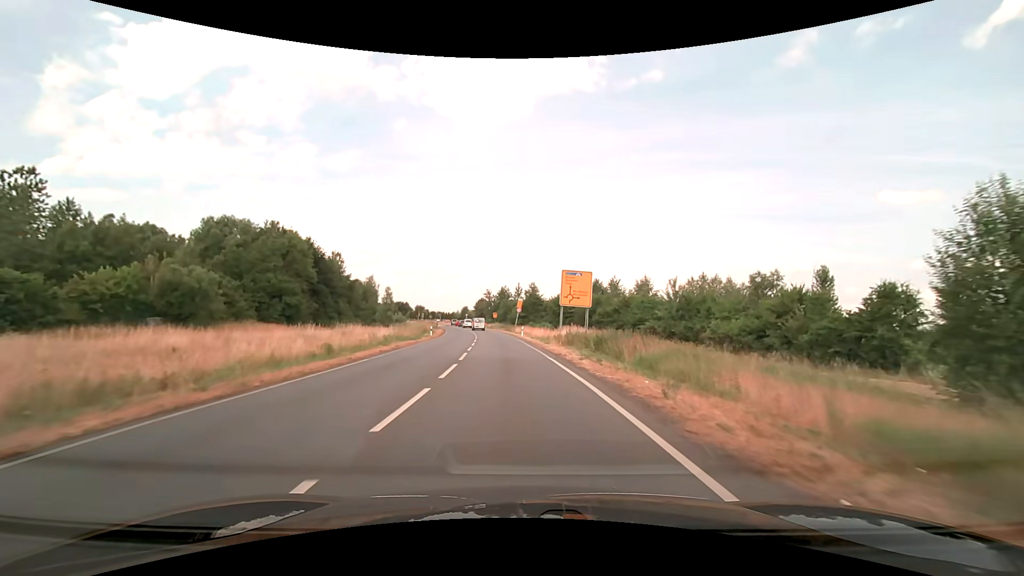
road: secondary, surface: asphalt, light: Day
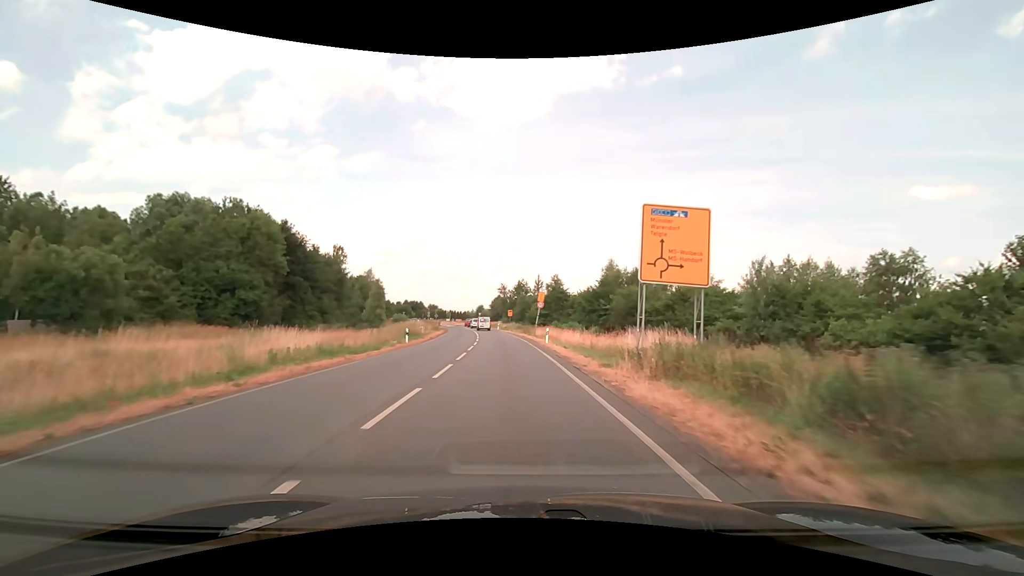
(-0.3, +17.9) m; -2°
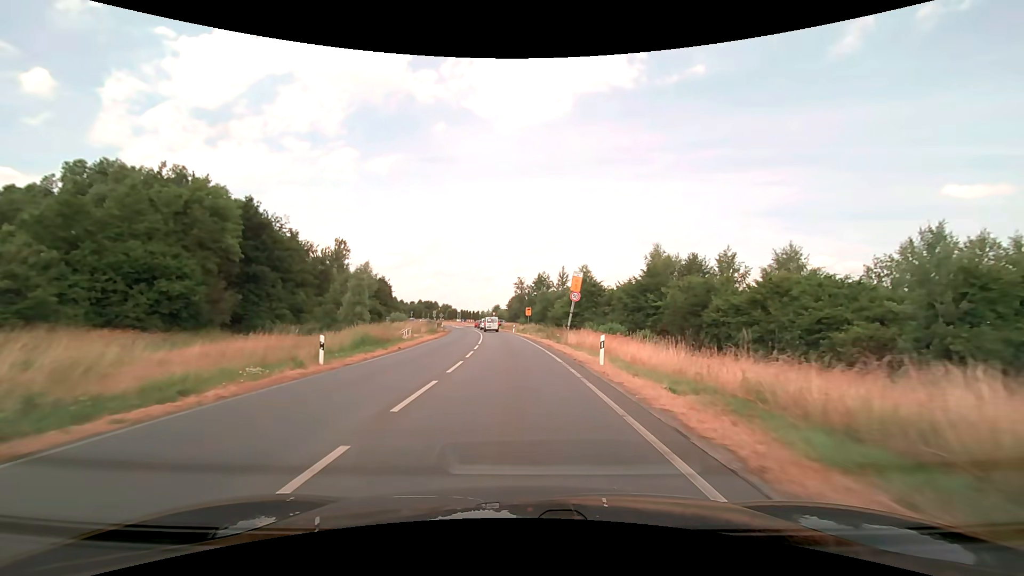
(-0.4, +16.6) m; -2°
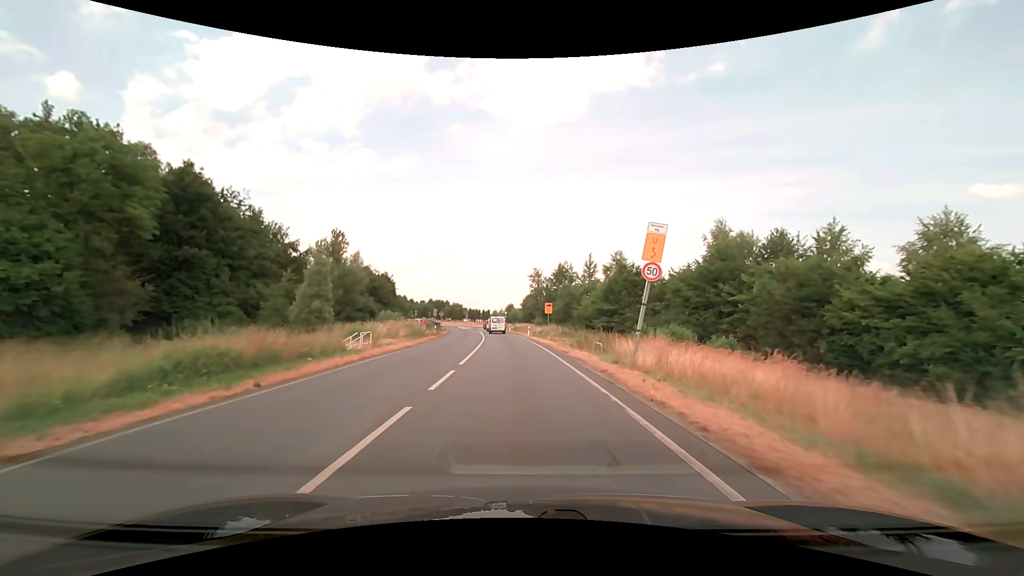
(-0.3, +15.3) m; -2°
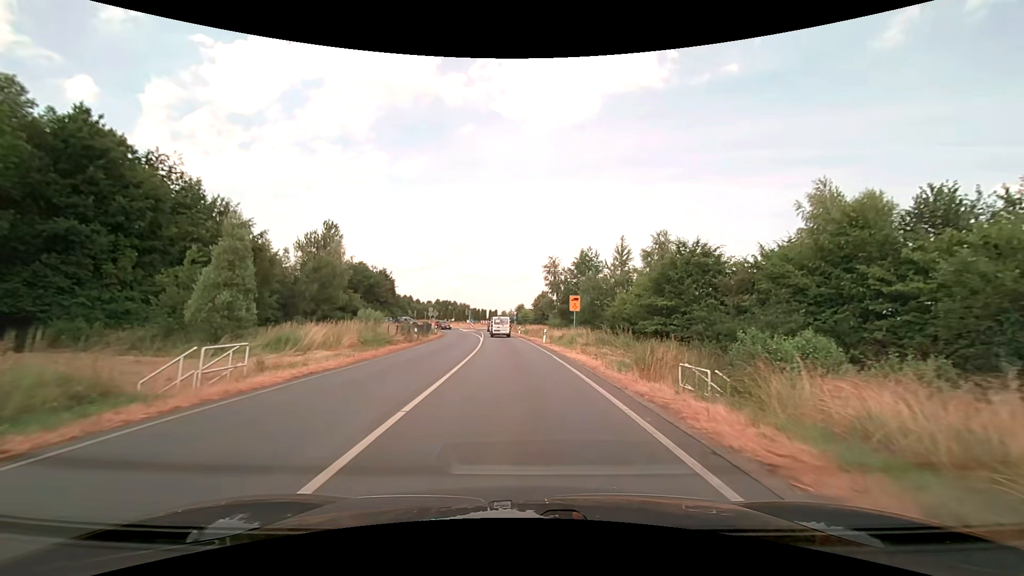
(-0.1, +14.1) m; -1°
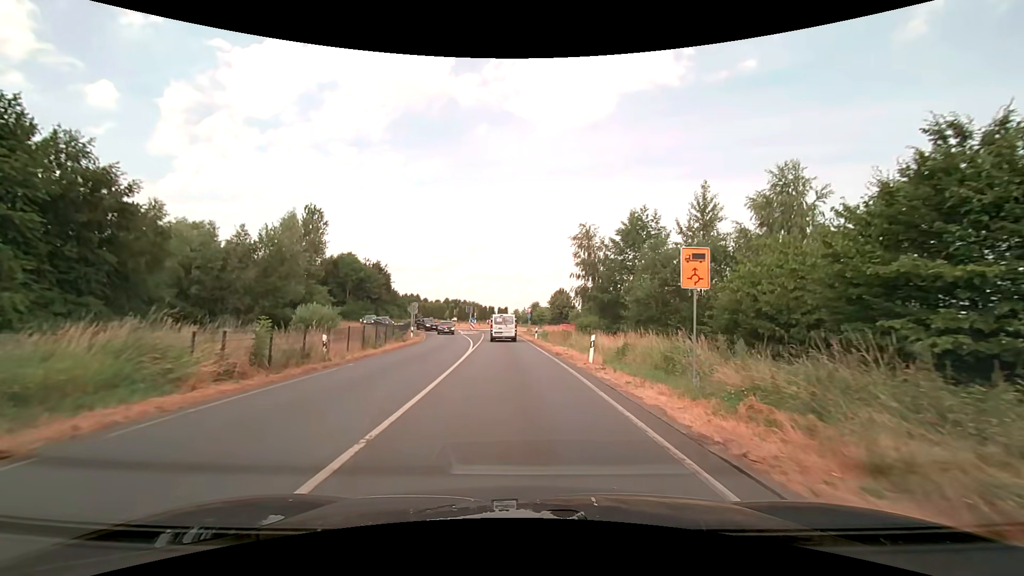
(-0.2, +19.2) m; -1°
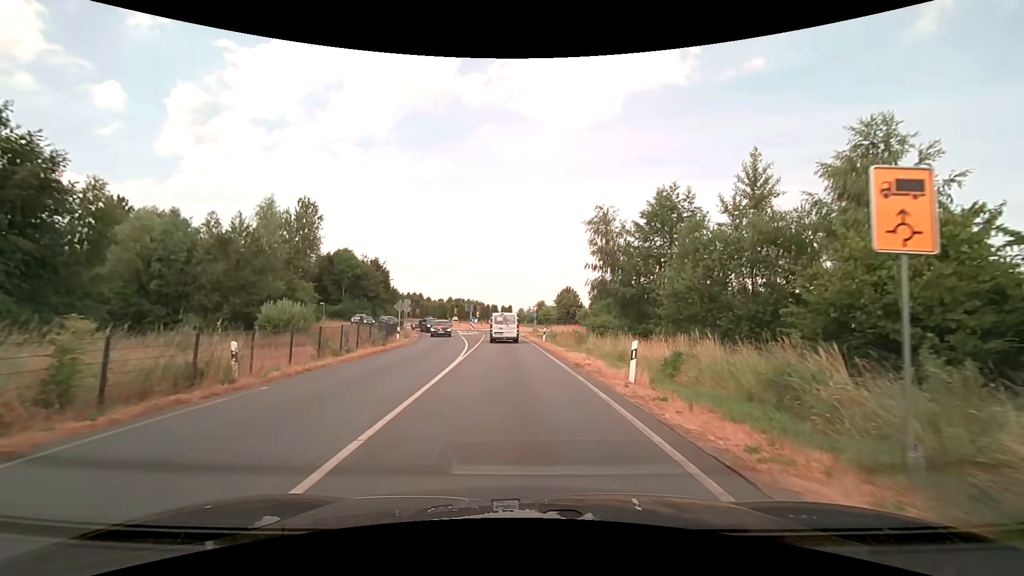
(0.0, +5.9) m; 0°
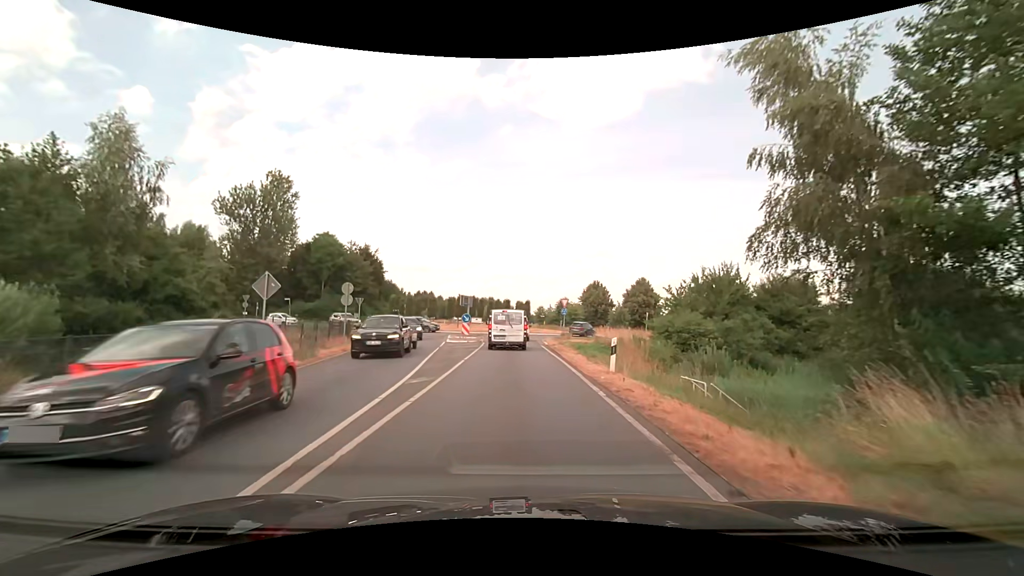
(-0.4, +20.6) m; -2°
(0, +10) (0, +20) (-1, +30) (-1, +40) (+3, +49) (+10, +55) (+20, +56) (+30, +54) (+39, +49) (+48, +44) m
